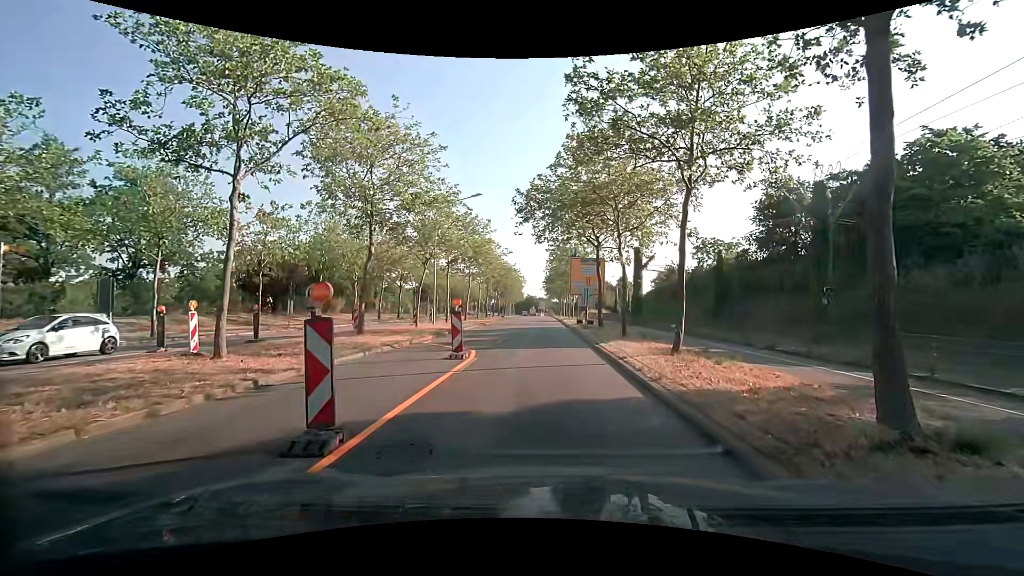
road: primary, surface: asphalt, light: Day
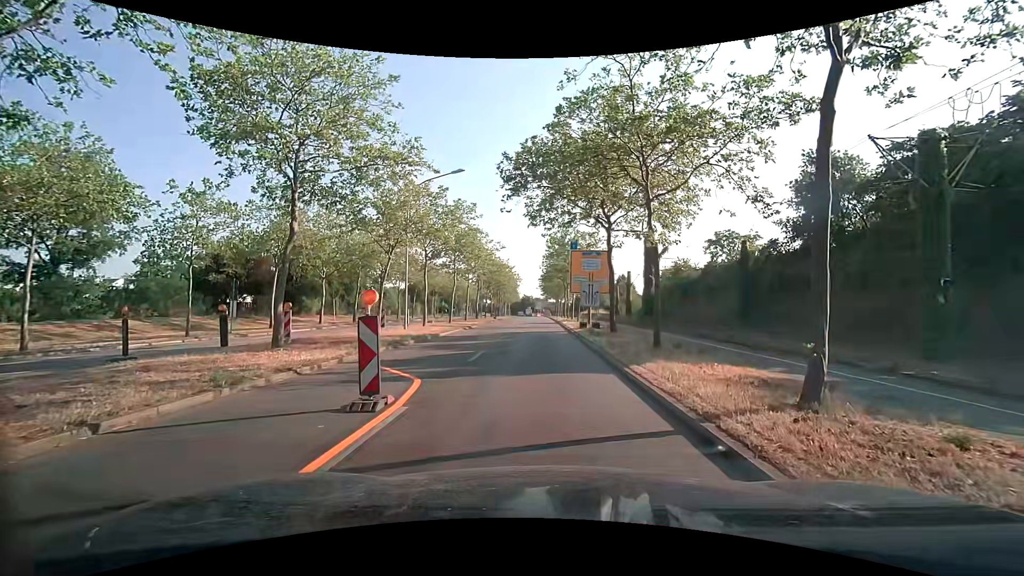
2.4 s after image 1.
(+0.2, +6.6) m; +2°
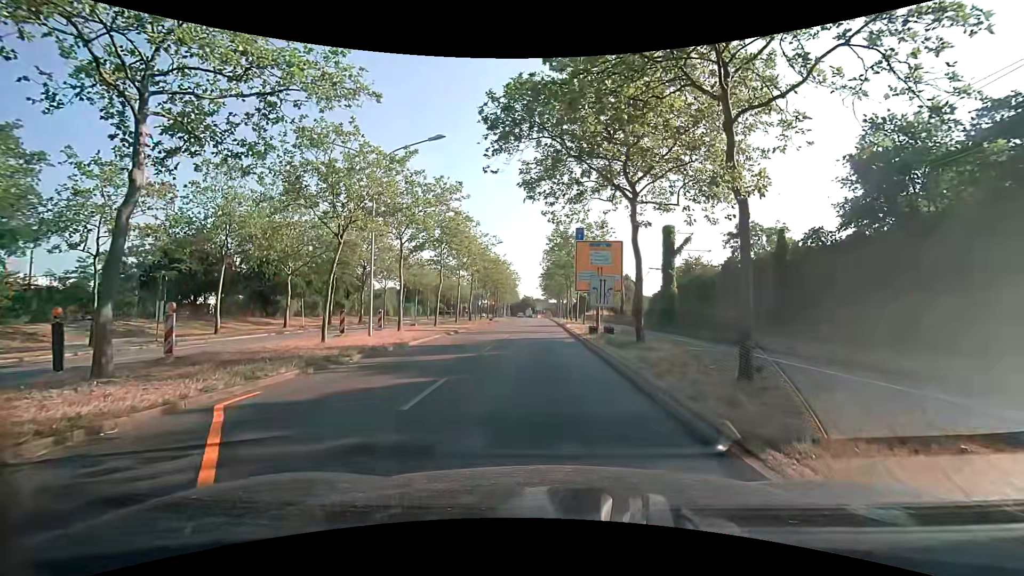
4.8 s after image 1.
(0.0, +6.2) m; -2°
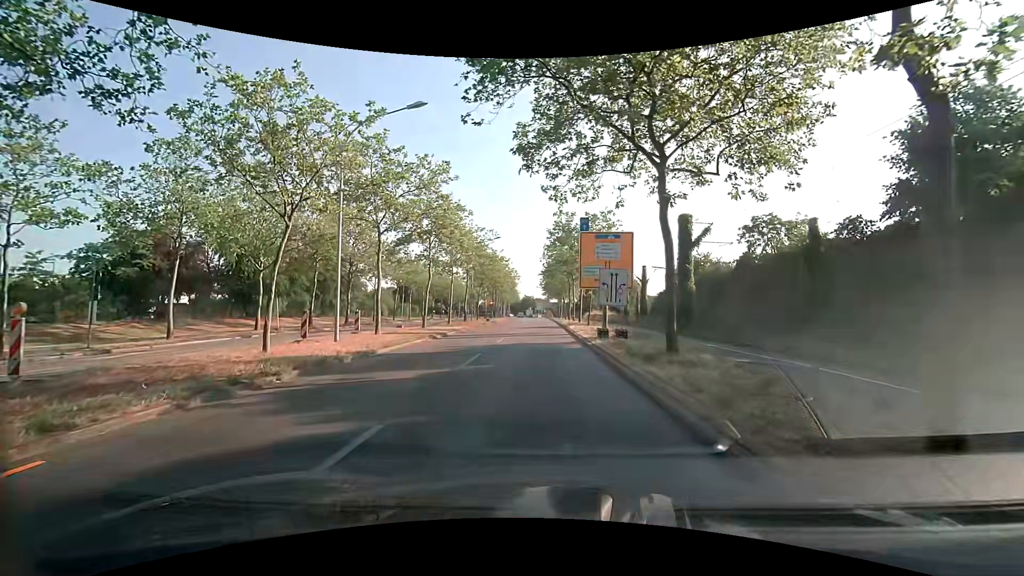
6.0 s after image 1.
(+0.1, +4.0) m; +1°
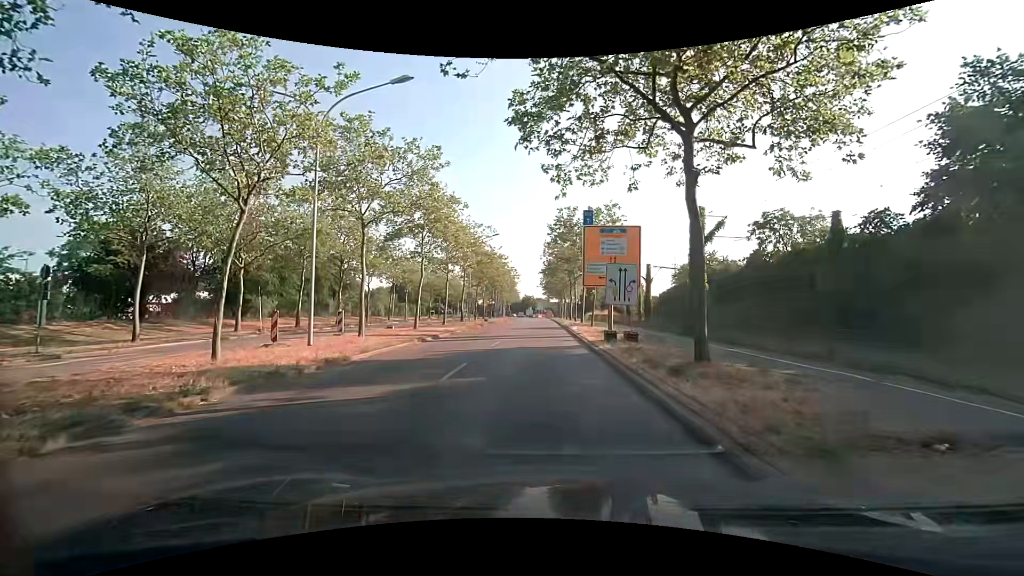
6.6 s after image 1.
(0.0, +2.3) m; -1°
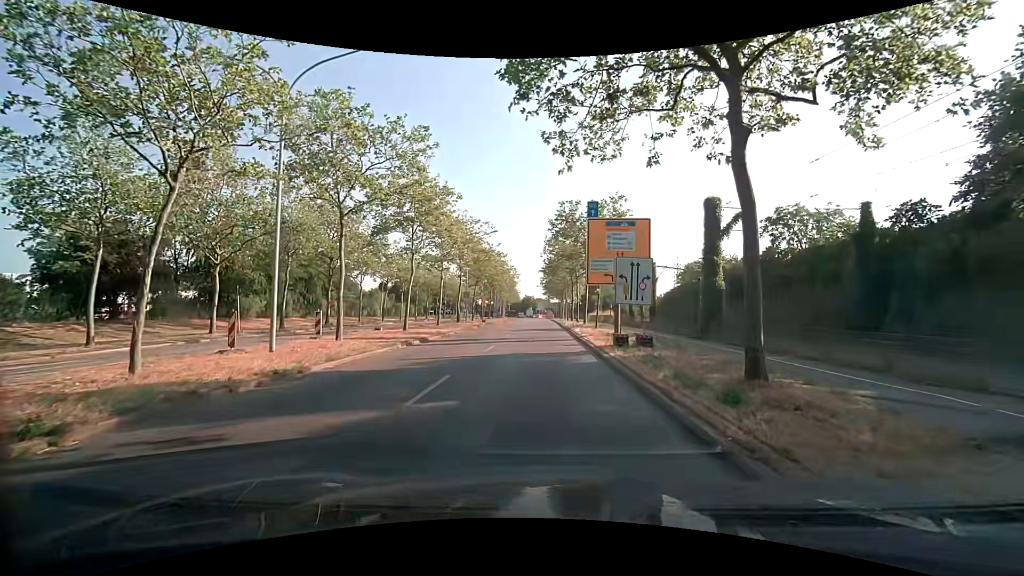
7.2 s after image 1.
(0.0, +2.5) m; 0°
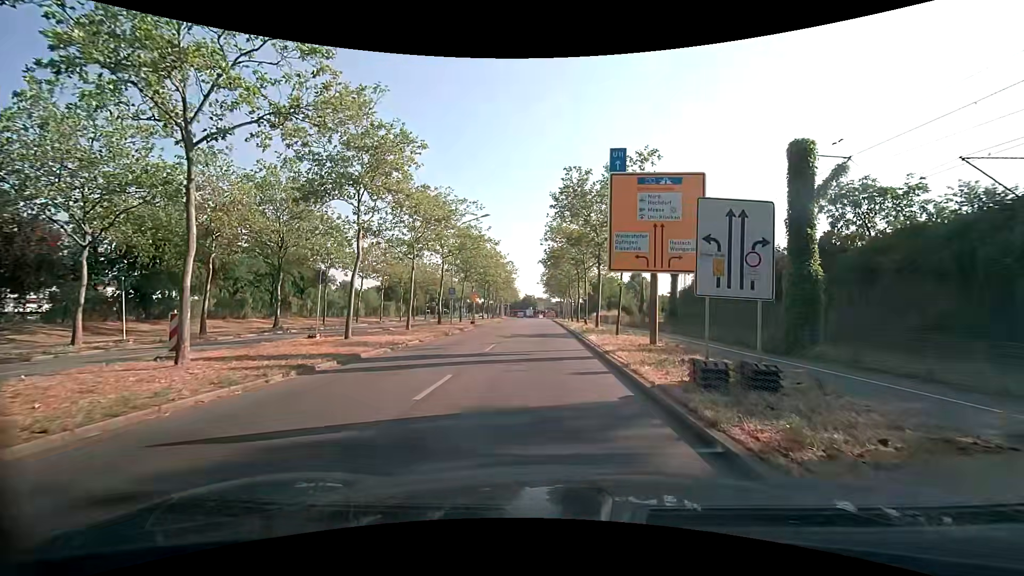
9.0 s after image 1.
(+0.2, +8.9) m; +1°
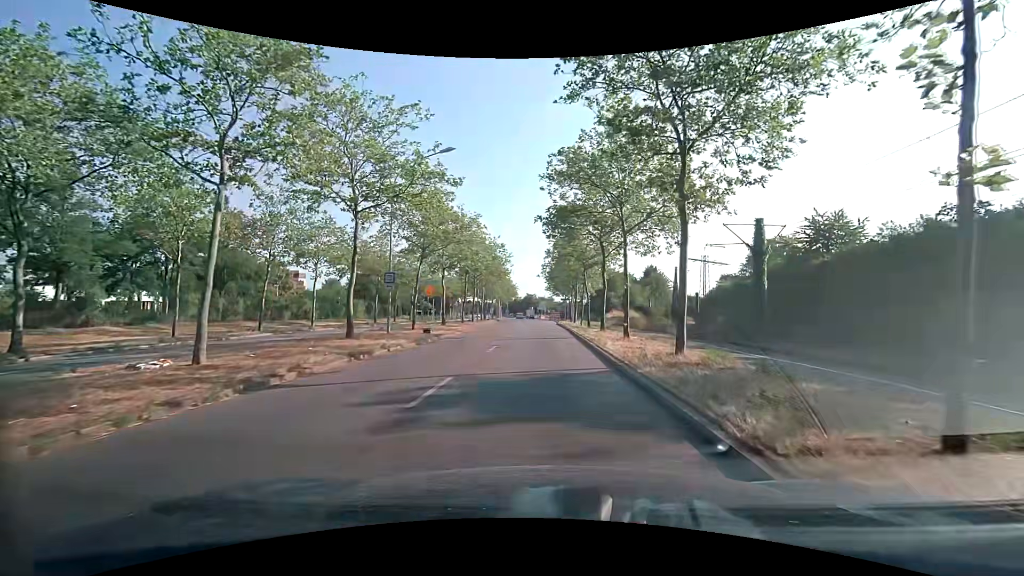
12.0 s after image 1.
(+0.1, +18.6) m; +1°
(0, +10) (0, +20) (0, +30) (-1, +40) (-1, +50) (-1, +60) (-2, +70) (-2, +80) (-2, +90) (-3, +100) m
